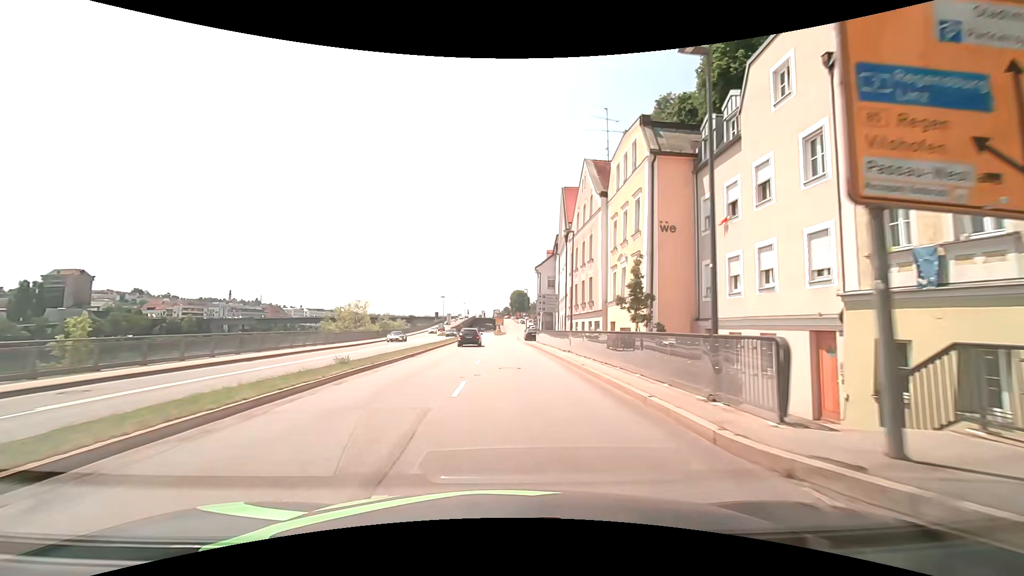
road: primary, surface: asphalt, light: Day
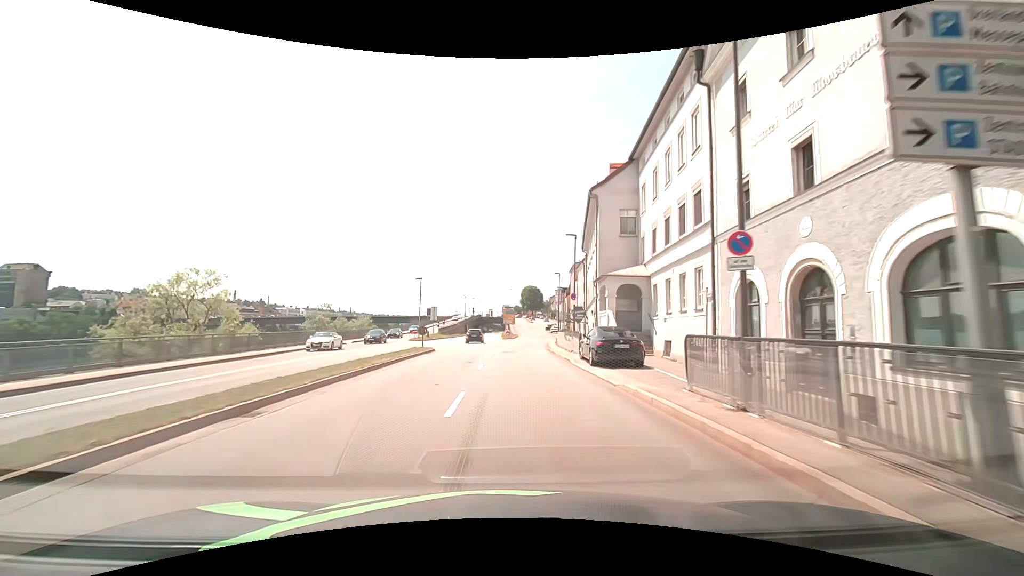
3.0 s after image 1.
(-0.3, +38.3) m; -1°
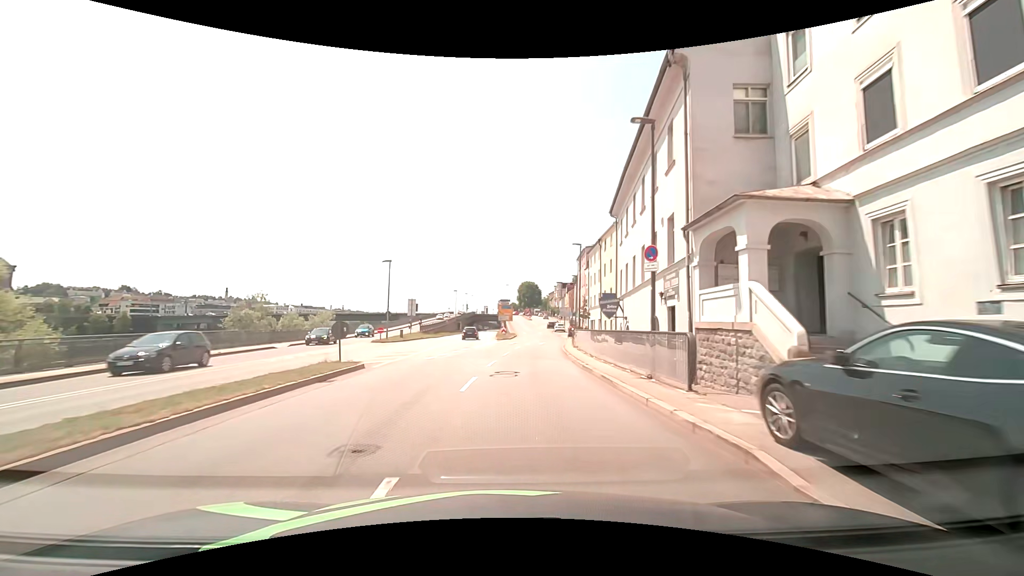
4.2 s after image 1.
(0.0, +15.3) m; 0°
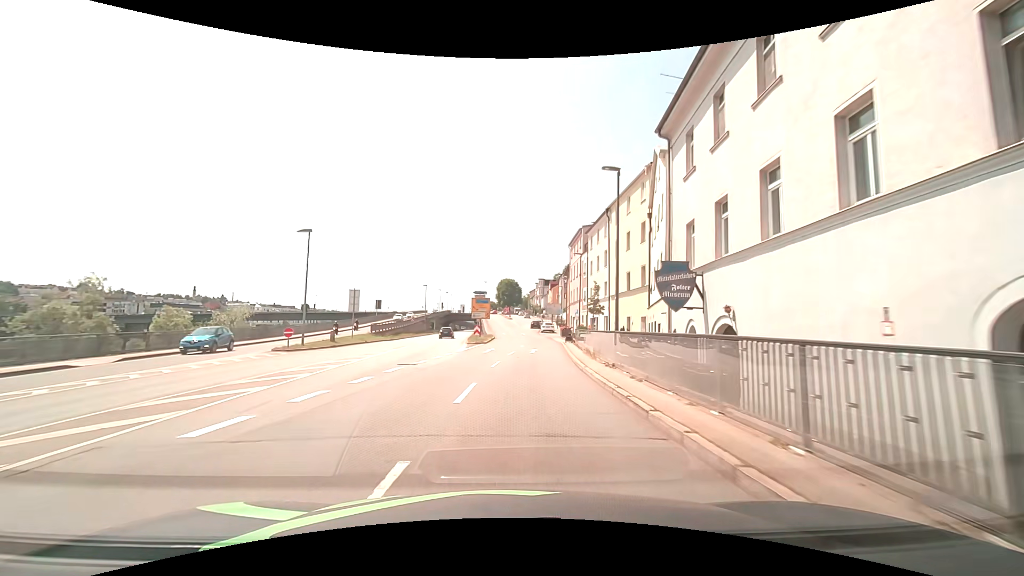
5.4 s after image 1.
(+0.2, +15.3) m; +2°
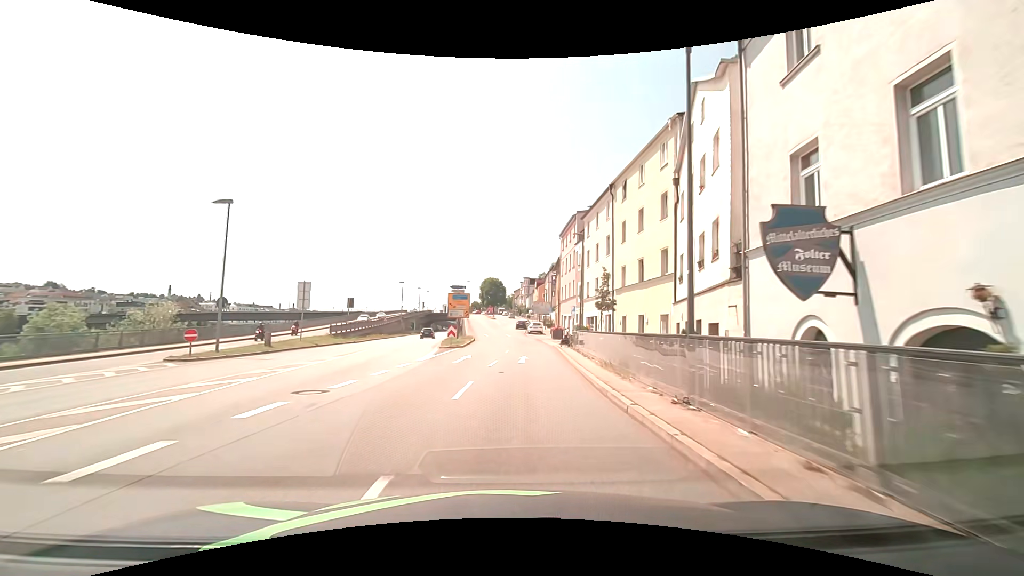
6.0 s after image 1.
(+0.2, +7.6) m; +2°
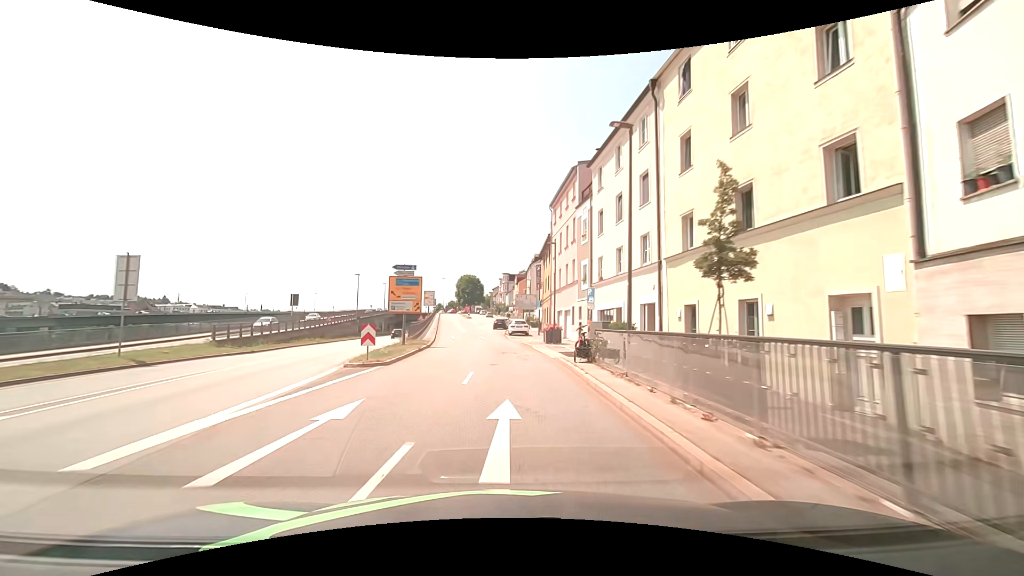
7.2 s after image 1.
(+0.5, +15.2) m; +3°
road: primary_link
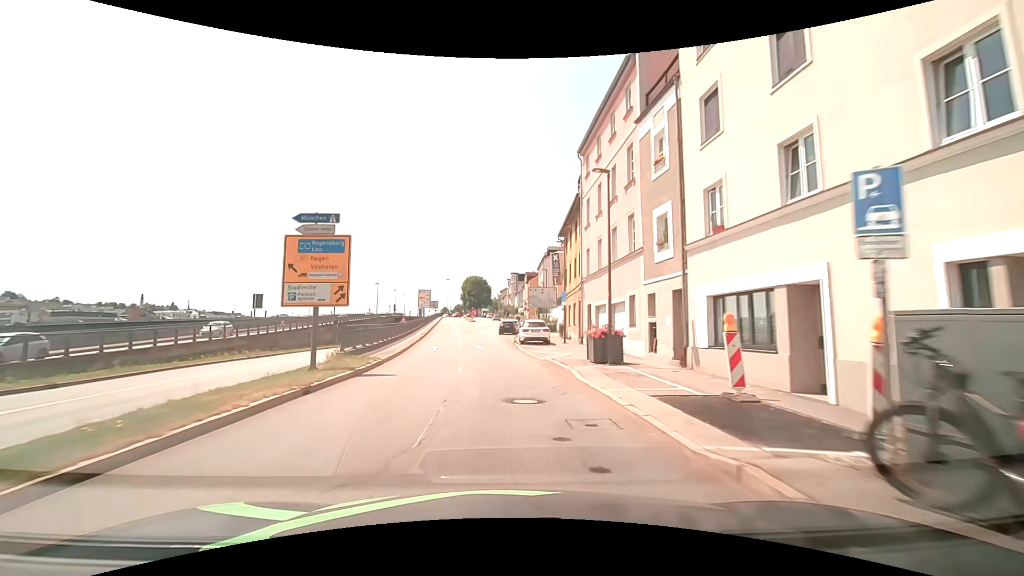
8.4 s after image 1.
(0.0, +15.2) m; 0°
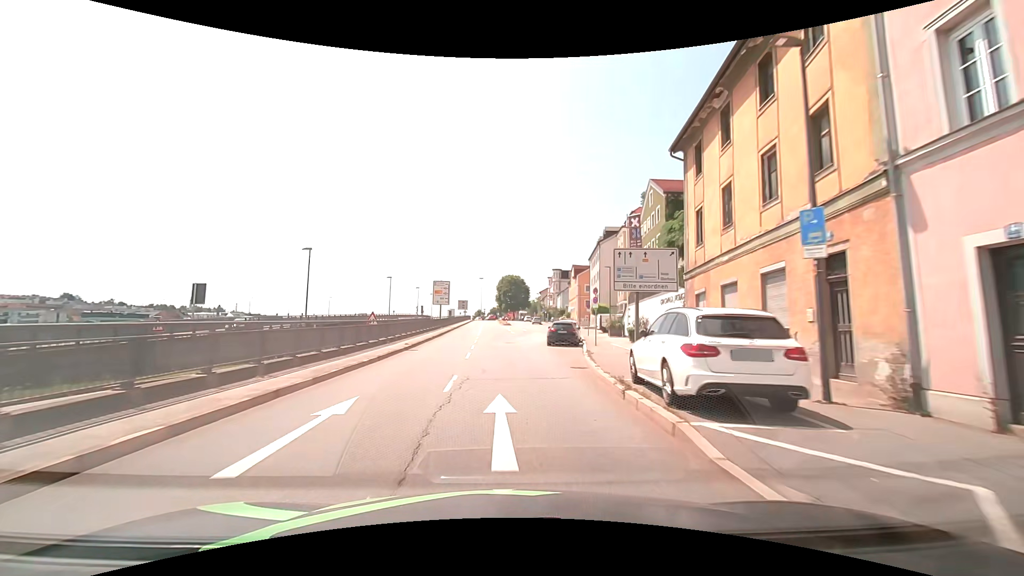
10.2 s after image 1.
(-1.2, +22.6) m; -6°
(0, +10) (0, +20) (0, +30) (+1, +40) (+2, +50) (+3, +60) (+4, +70) (+4, +80) (+4, +90) (+4, +100) m
